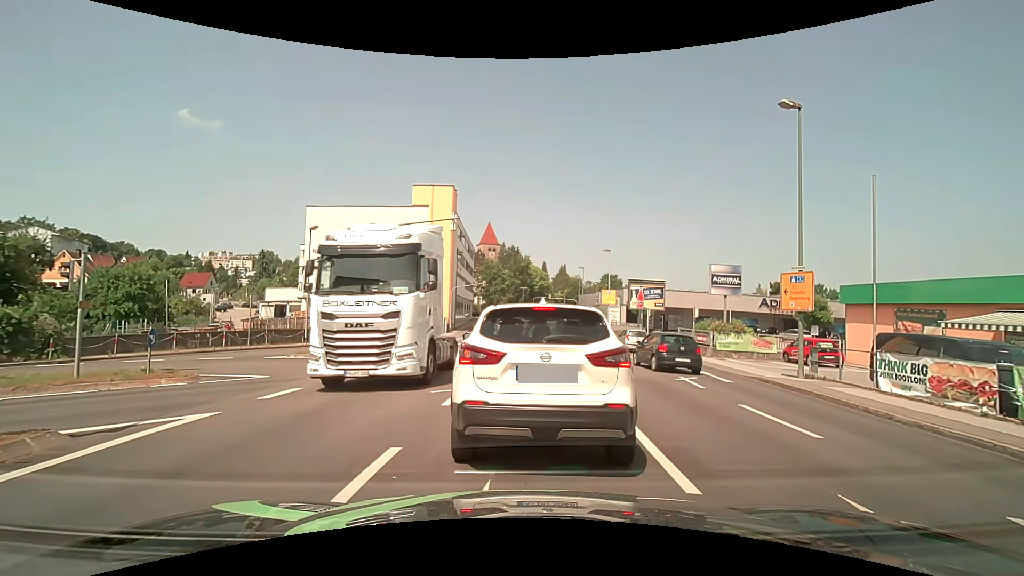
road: tertiary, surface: asphalt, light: Day
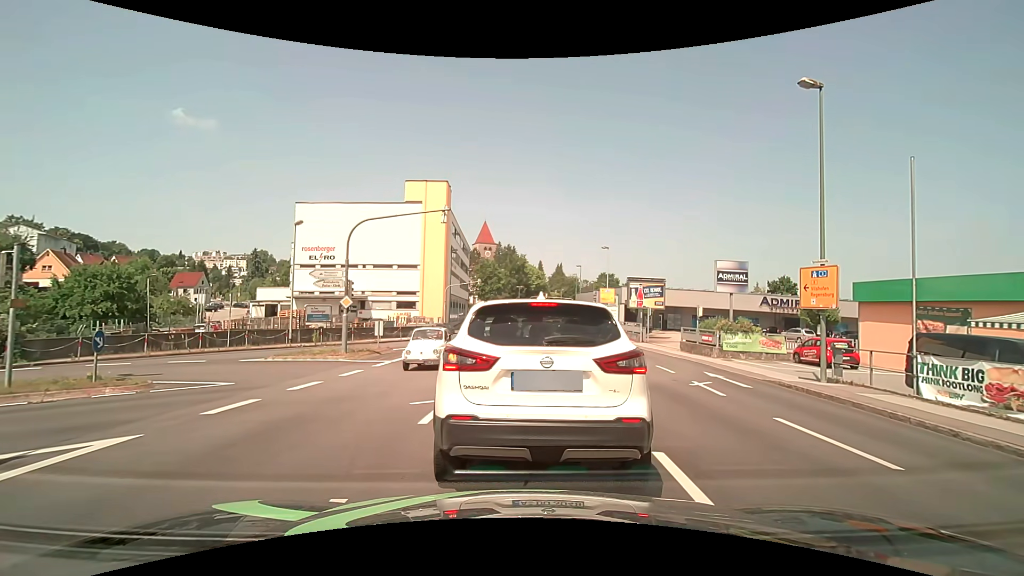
(0.0, +1.6) m; 0°
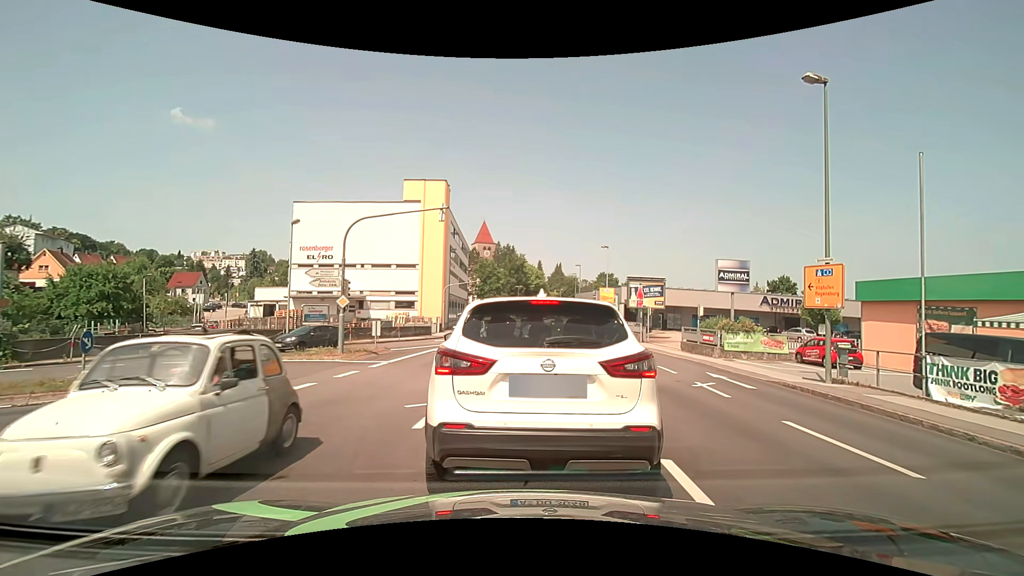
(0.0, +0.3) m; 0°
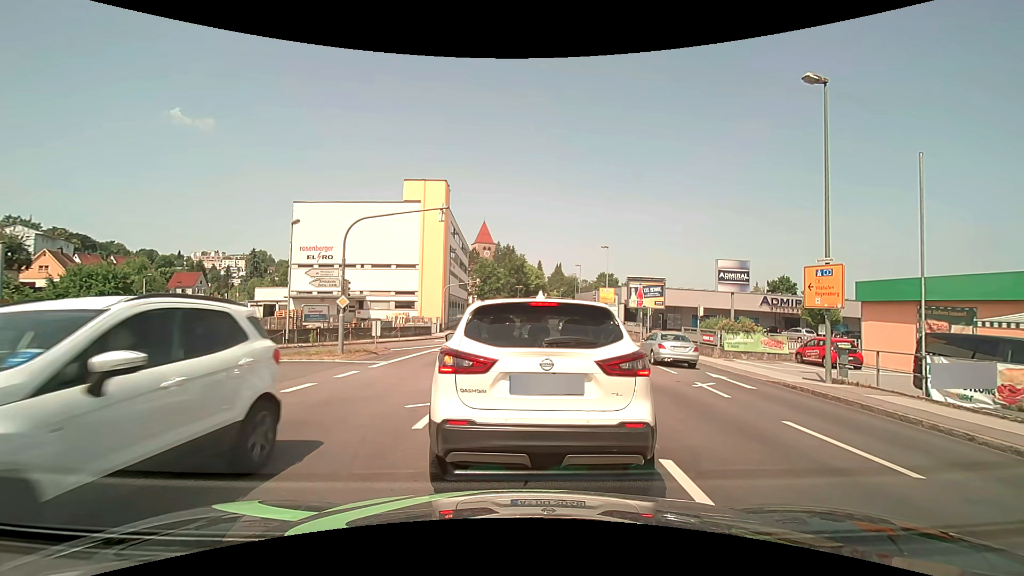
(0.0, +0.1) m; 0°
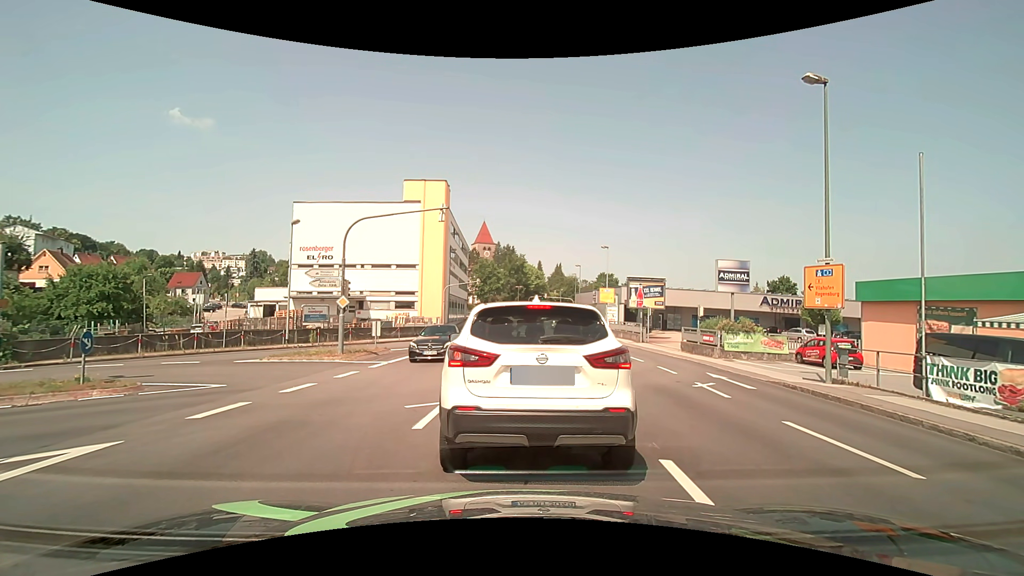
(0.0, 0.0) m; 0°
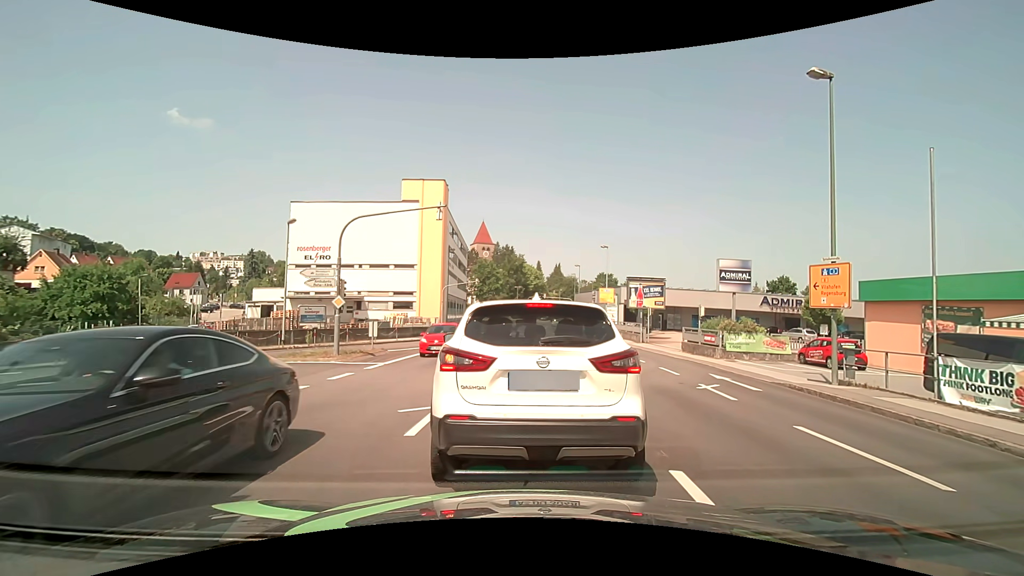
(0.0, +0.3) m; 0°
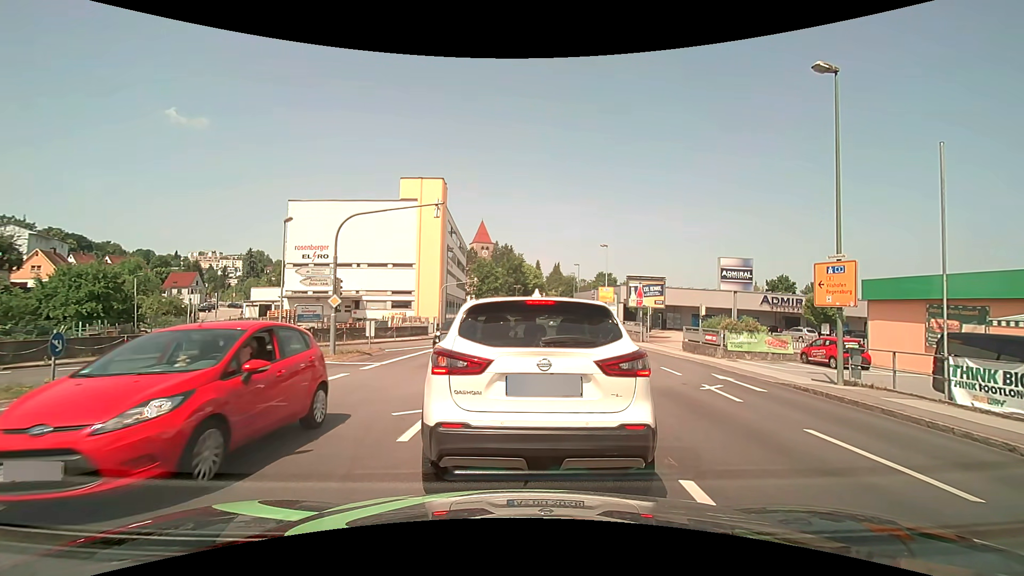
(0.0, +0.4) m; 0°
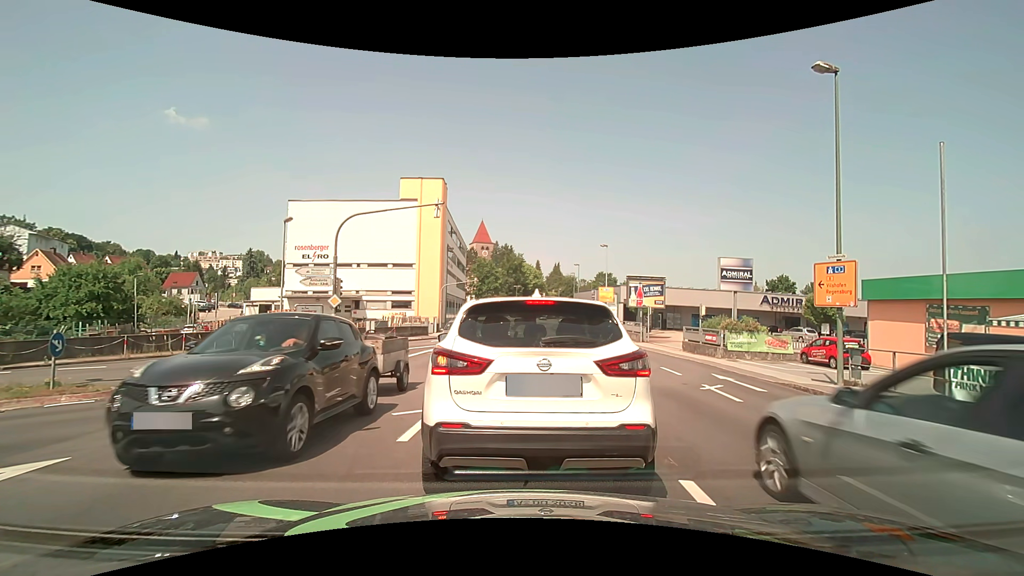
(0.0, 0.0) m; 0°
(0, +10) (-6, +17) (-16, +17) (-24, +11) (-30, +3) (-35, -5) (-40, -14) (-45, -23) (-50, -31) (-56, -40) m
